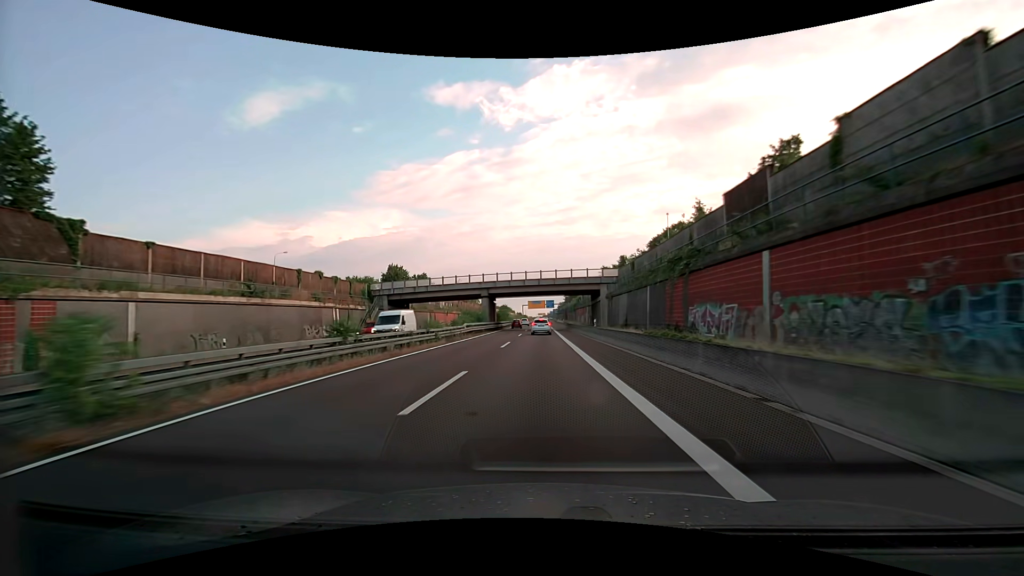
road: trunk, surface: asphalt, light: Day
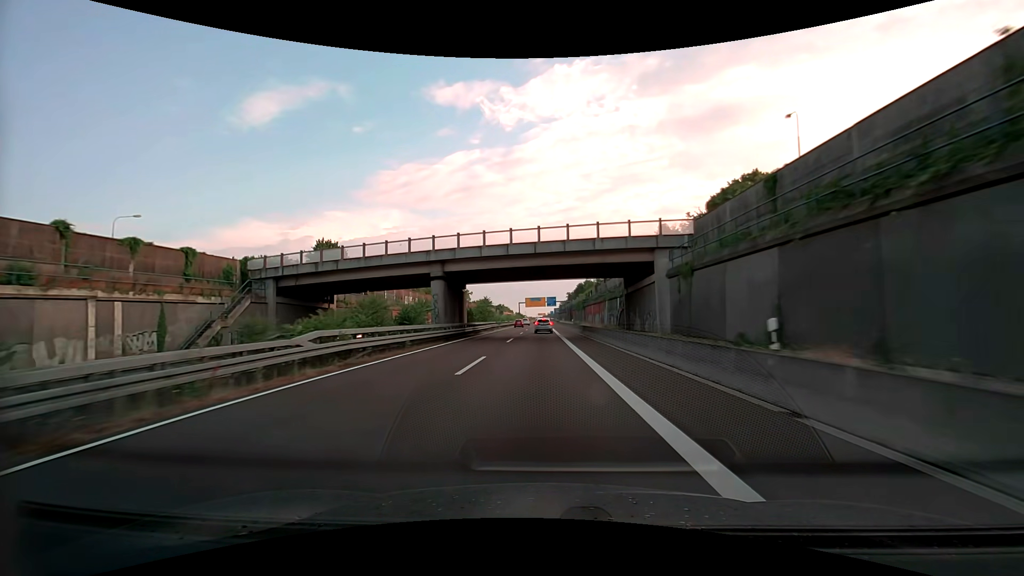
(0.0, +30.8) m; 0°
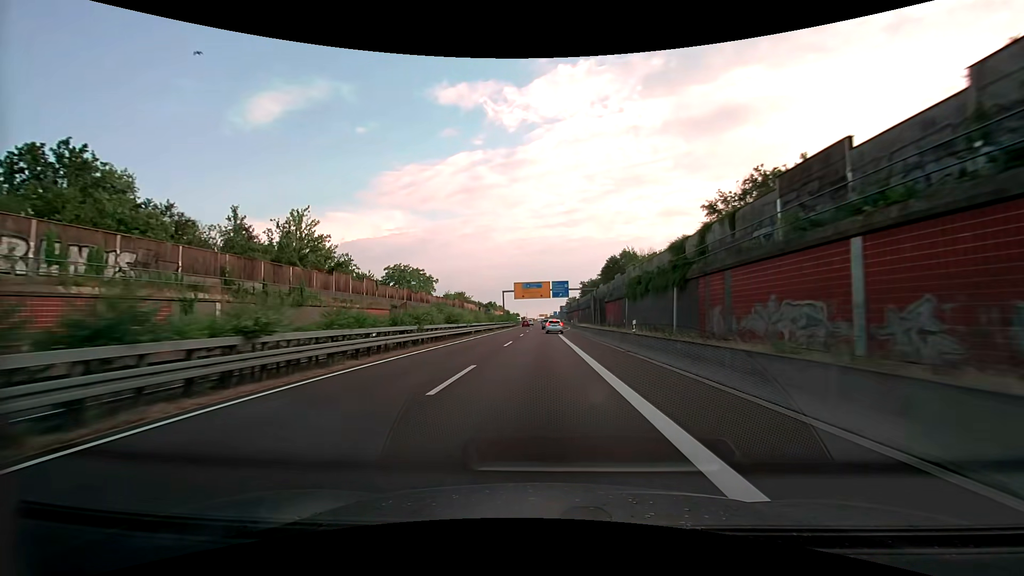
(-0.2, +75.3) m; 0°
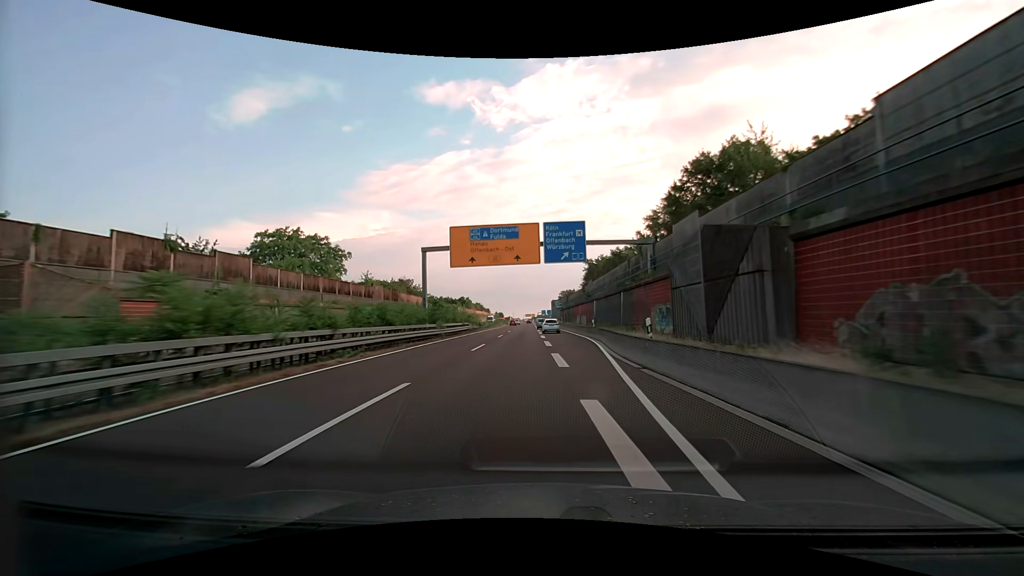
(+0.8, +58.3) m; +2°
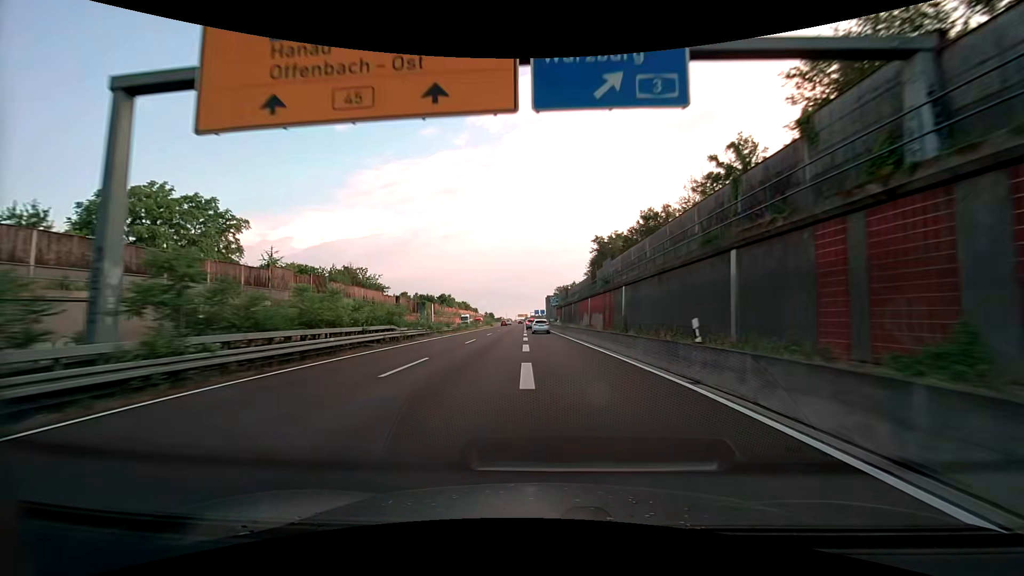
(+0.2, +28.5) m; +1°
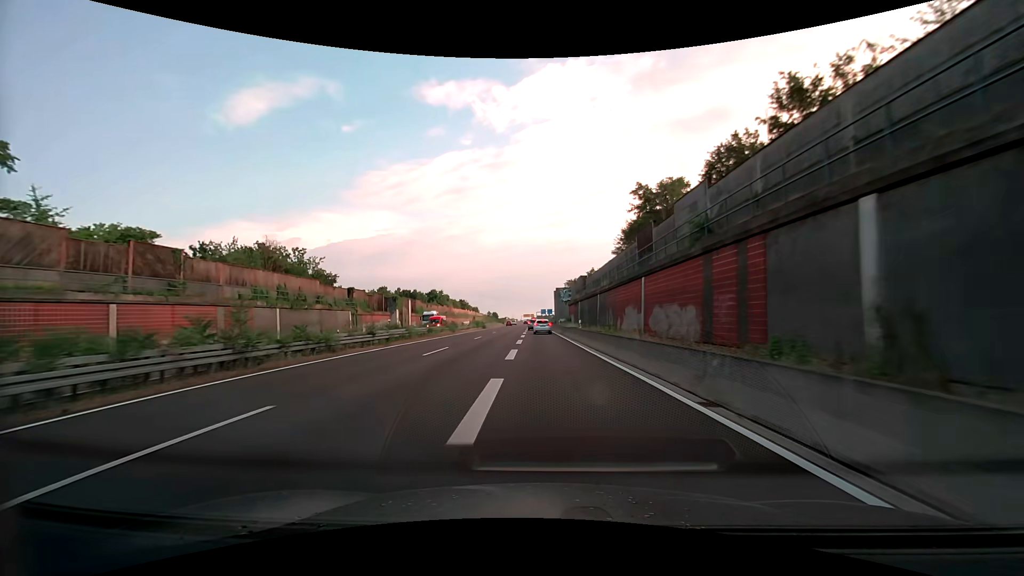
(-0.2, +28.1) m; -1°
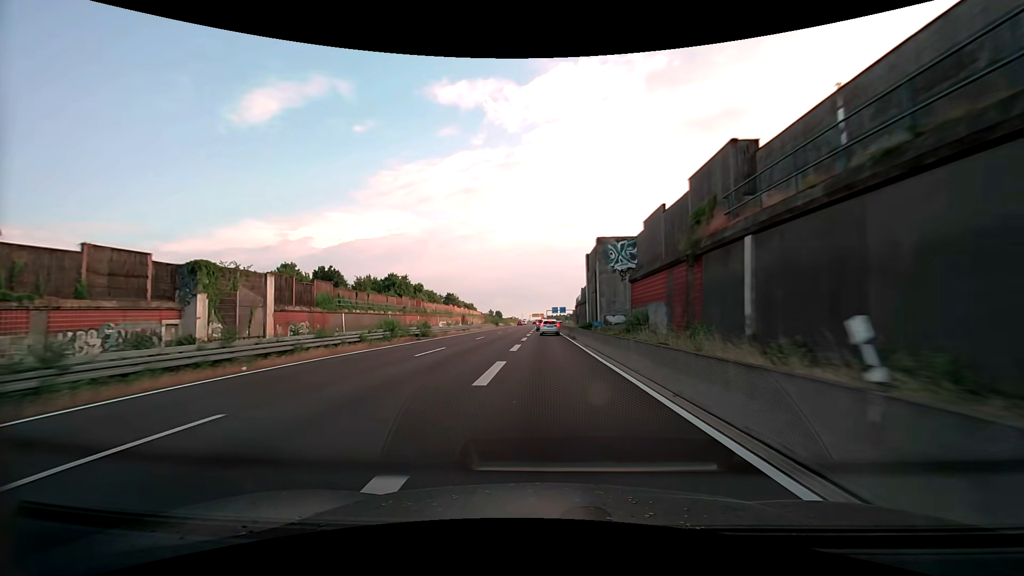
(-0.9, +54.9) m; -2°
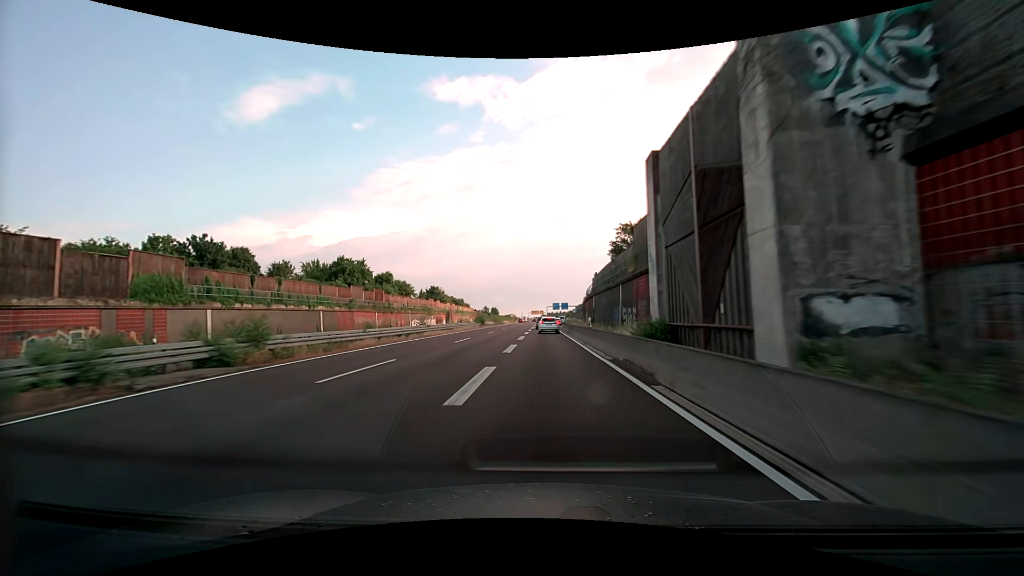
(+0.1, +26.5) m; 0°
(0, +10) (0, +20) (0, +30) (0, +40) (0, +50) (0, +60) (0, +70) (+1, +80) (+1, +90) (+2, +100) m
